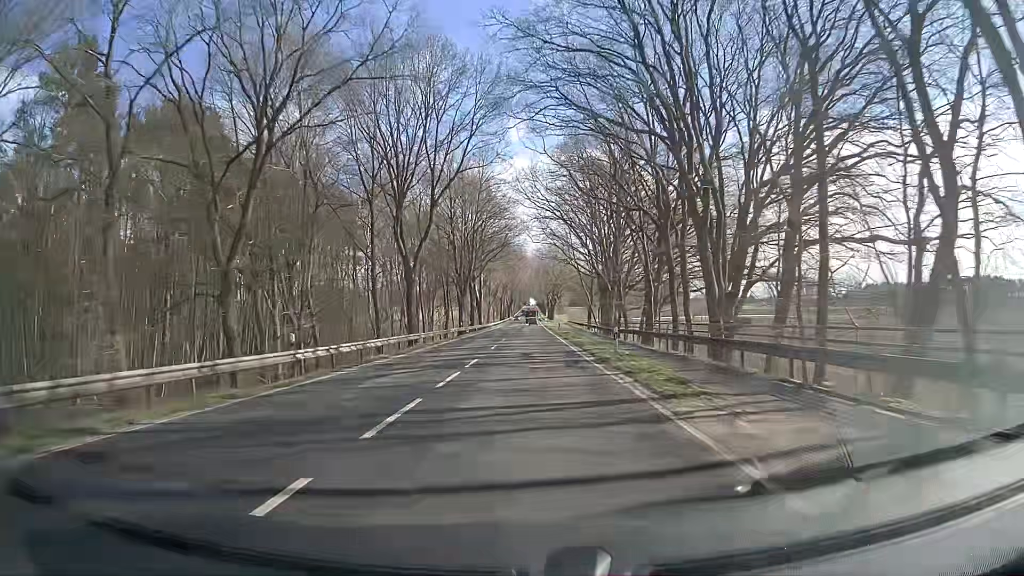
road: primary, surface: asphalt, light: Day
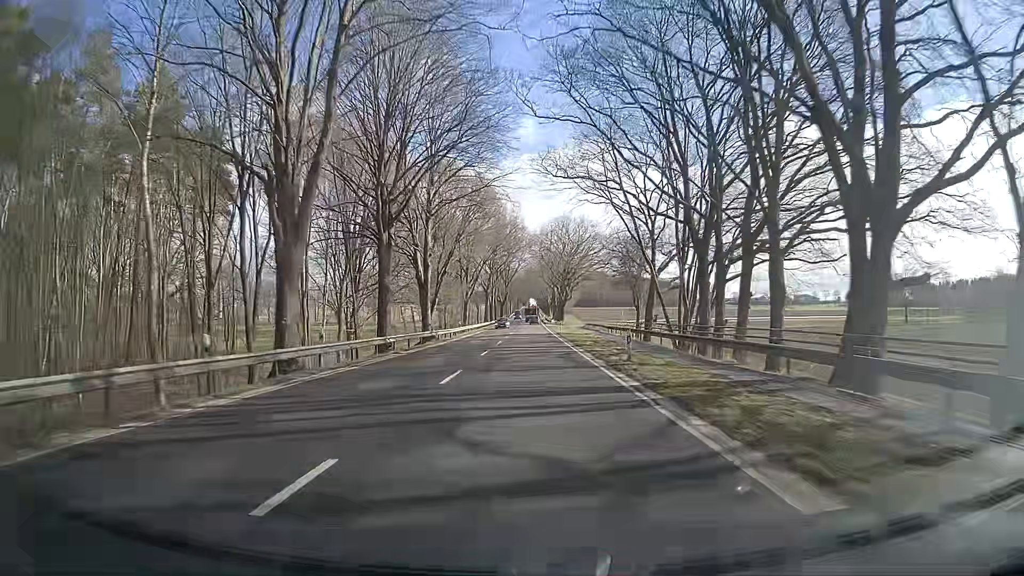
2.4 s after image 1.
(0.0, +54.1) m; 0°
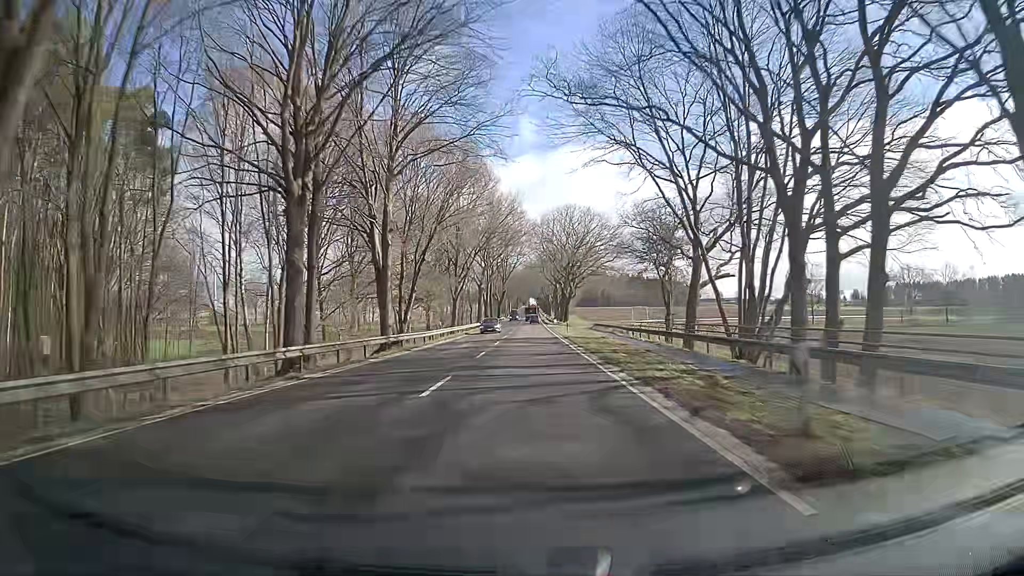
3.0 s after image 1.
(0.0, +14.1) m; 0°
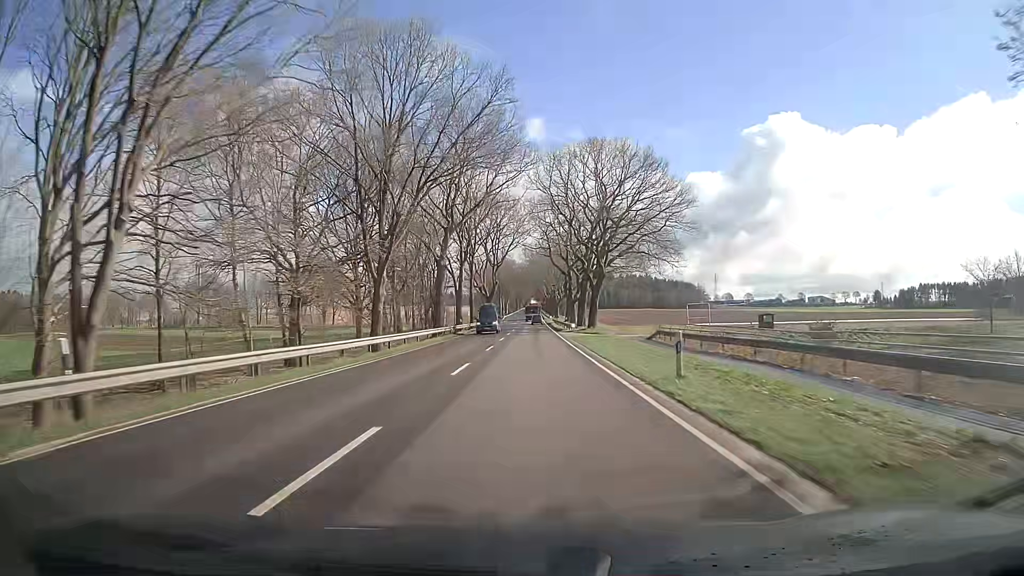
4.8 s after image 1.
(-0.2, +43.9) m; 0°
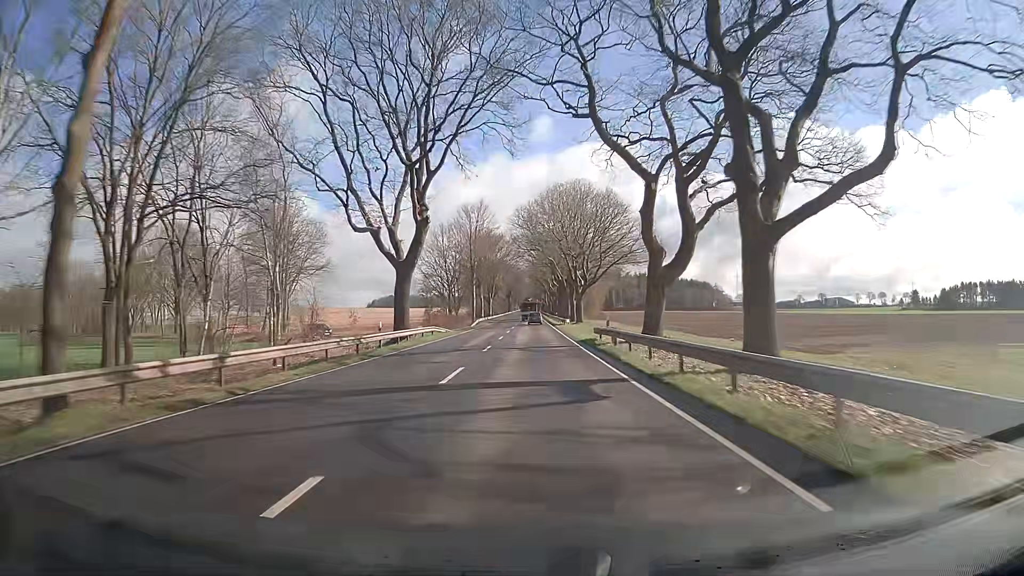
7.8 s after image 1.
(+0.4, +74.9) m; +1°
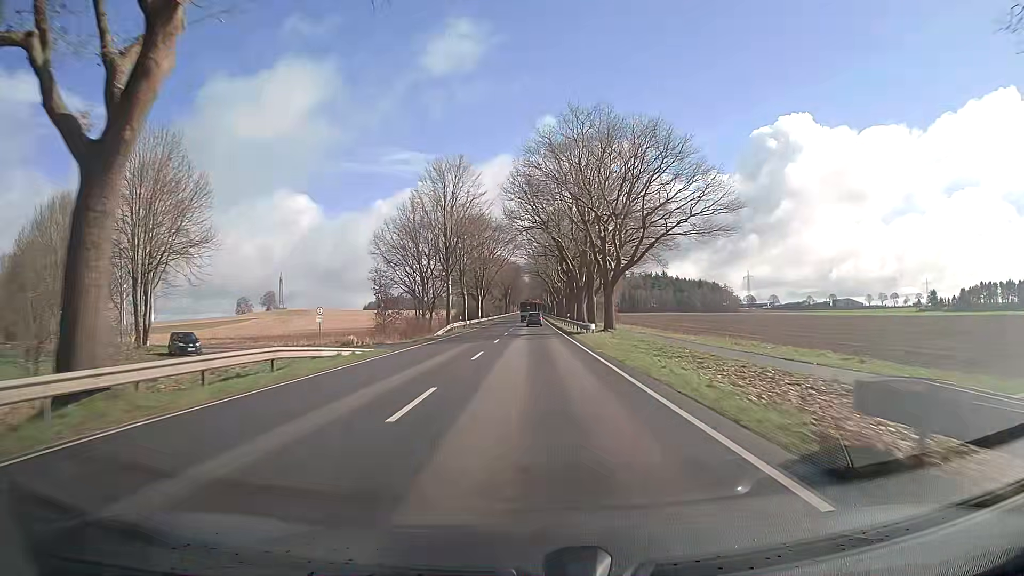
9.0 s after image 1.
(-0.2, +28.9) m; -1°
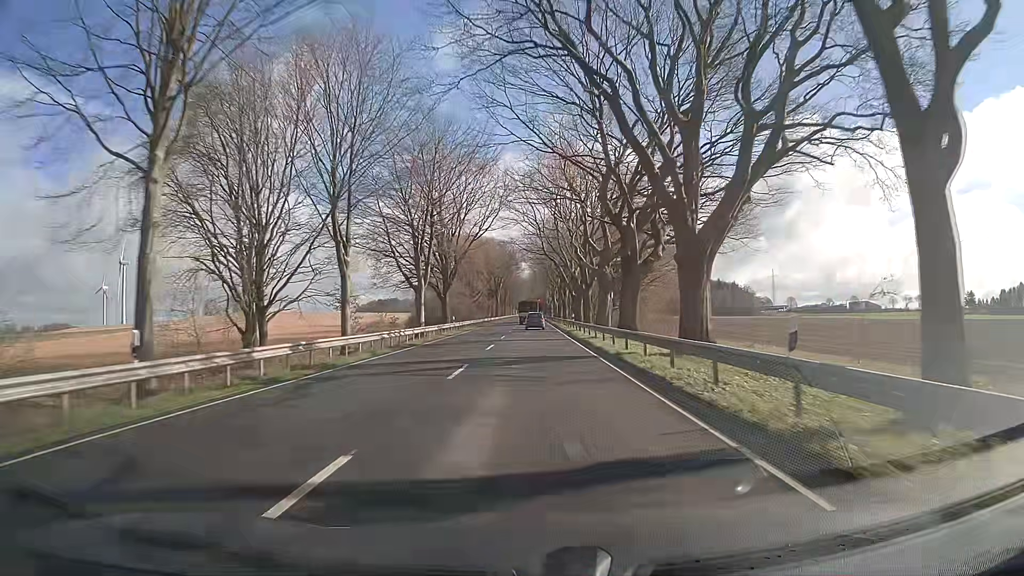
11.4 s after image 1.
(+0.1, +54.0) m; 0°
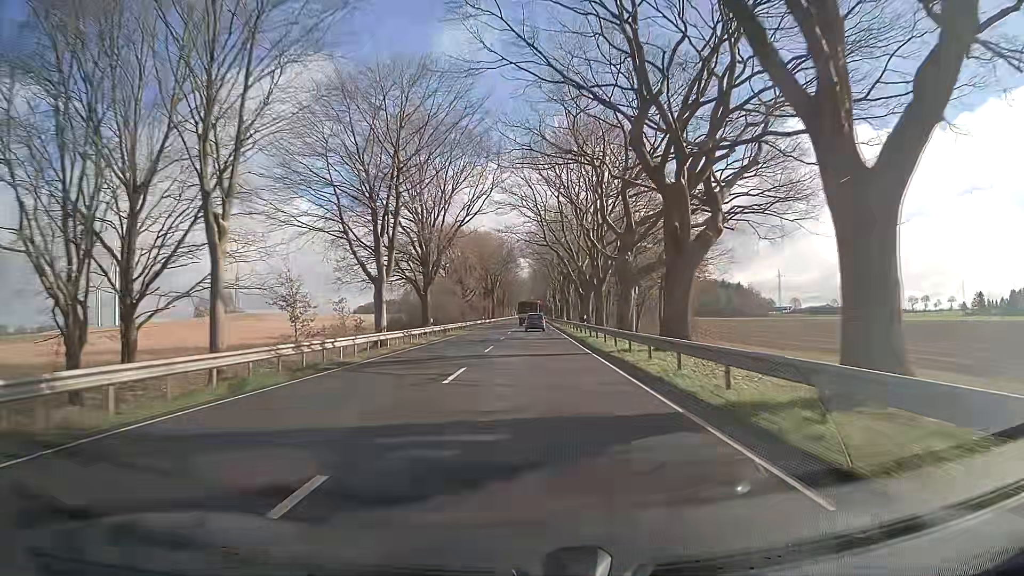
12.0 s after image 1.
(0.0, +12.7) m; 0°
(0, +10) (0, +20) (0, +30) (0, +40) (0, +50) (0, +60) (0, +70) (0, +80) (0, +90) (0, +100) m
